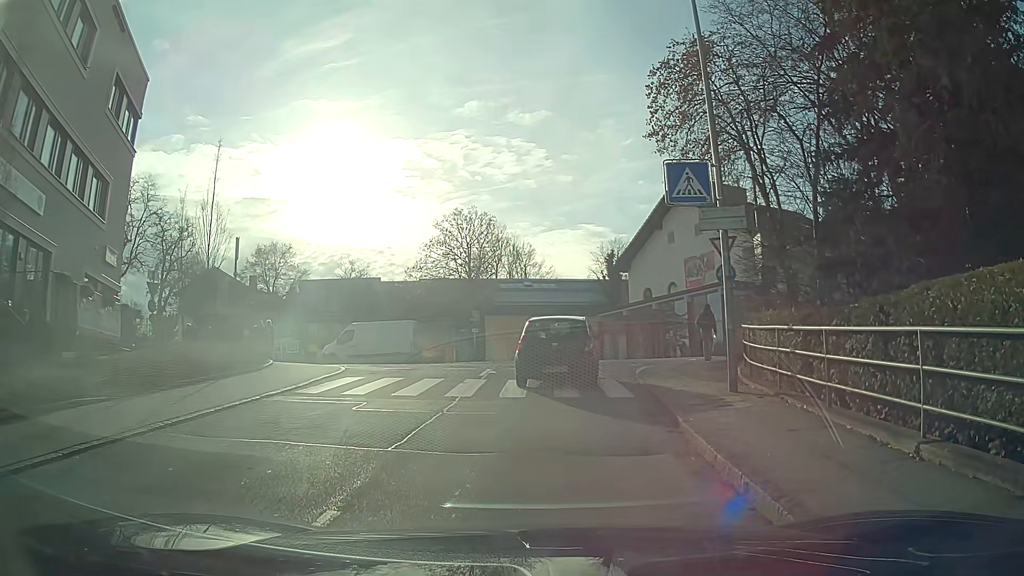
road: unclassified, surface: asphalt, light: Day
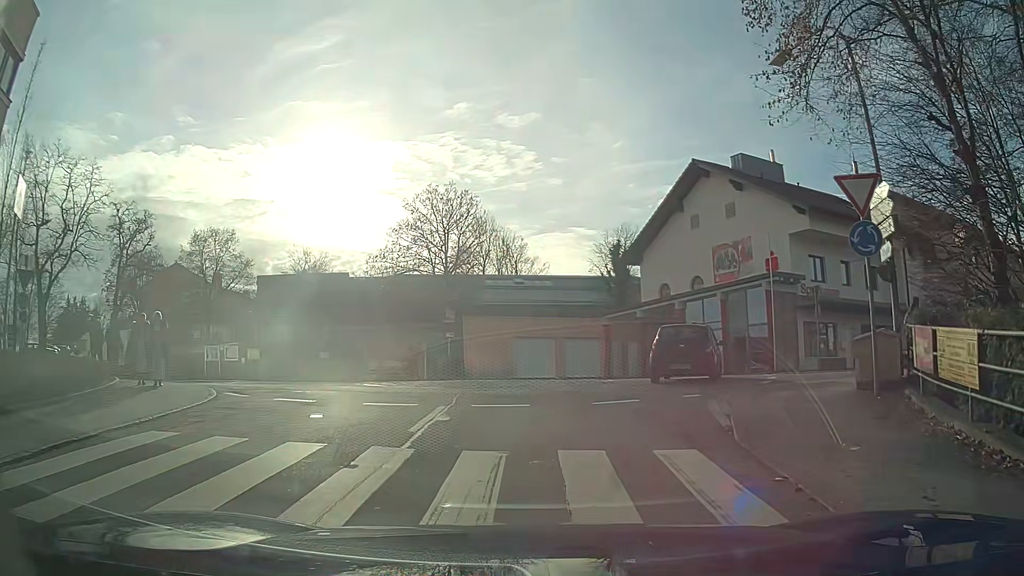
(+0.1, +9.1) m; +1°
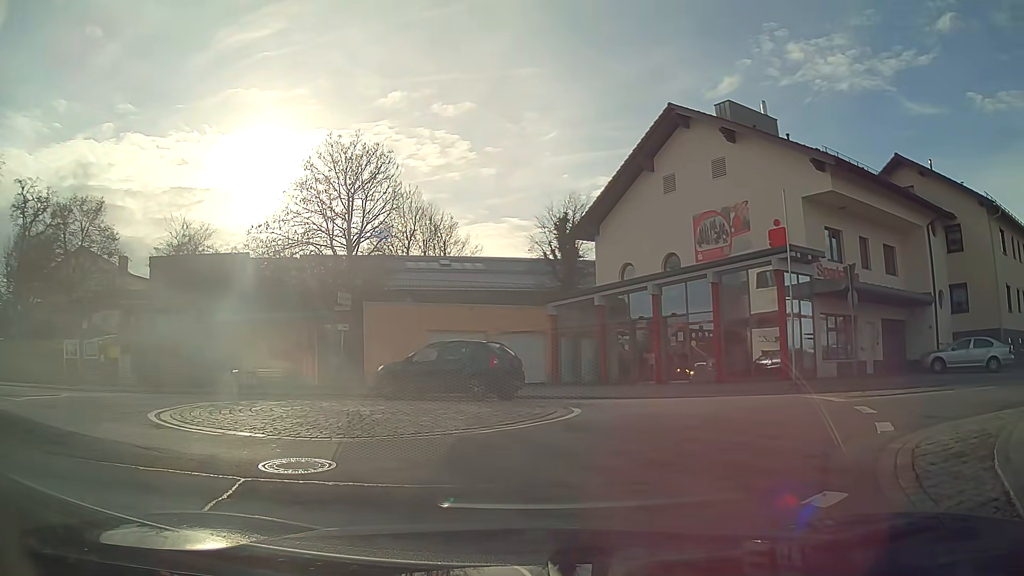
(+0.4, +8.4) m; +7°
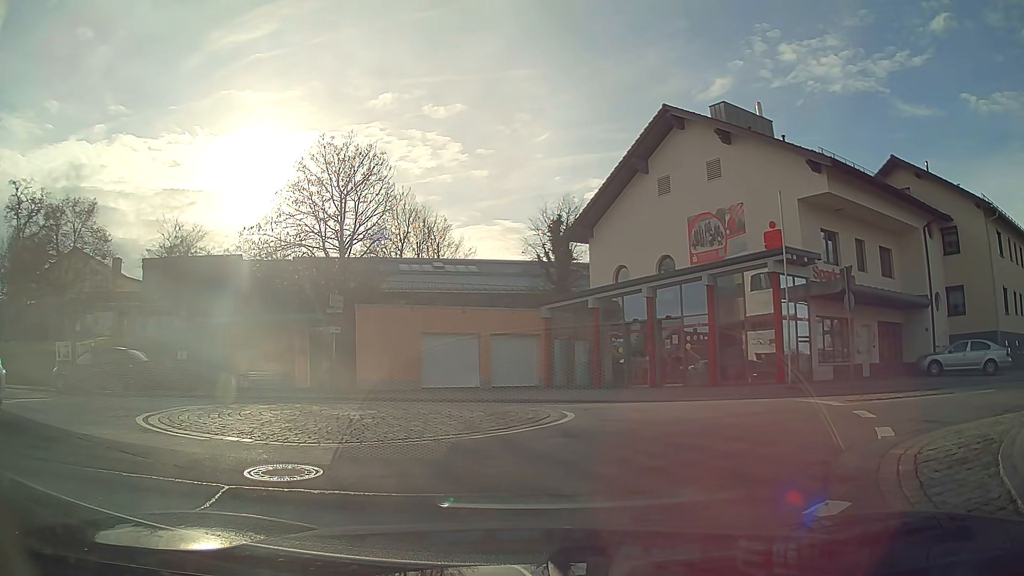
(0.0, +0.3) m; 0°
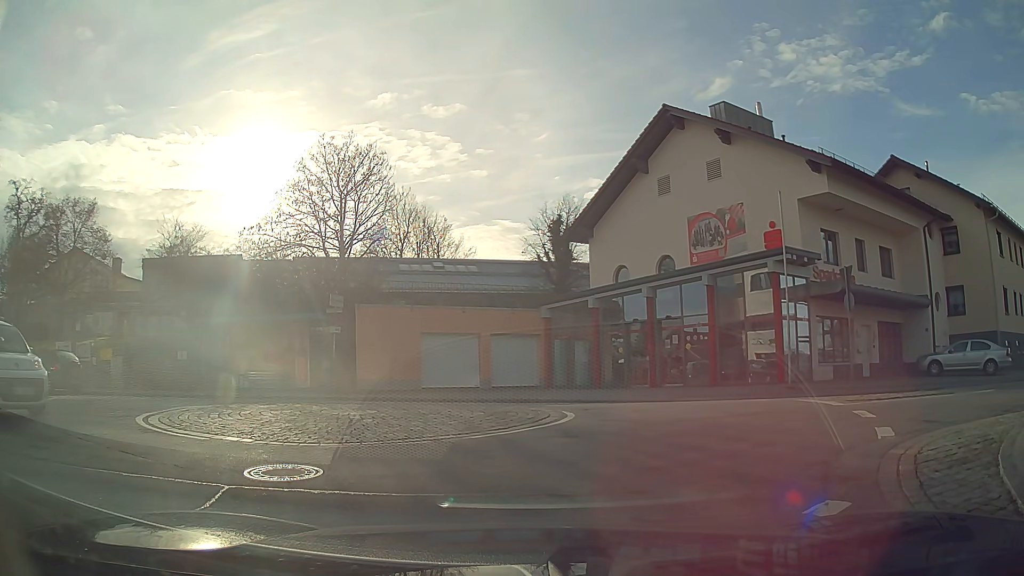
(0.0, 0.0) m; 0°
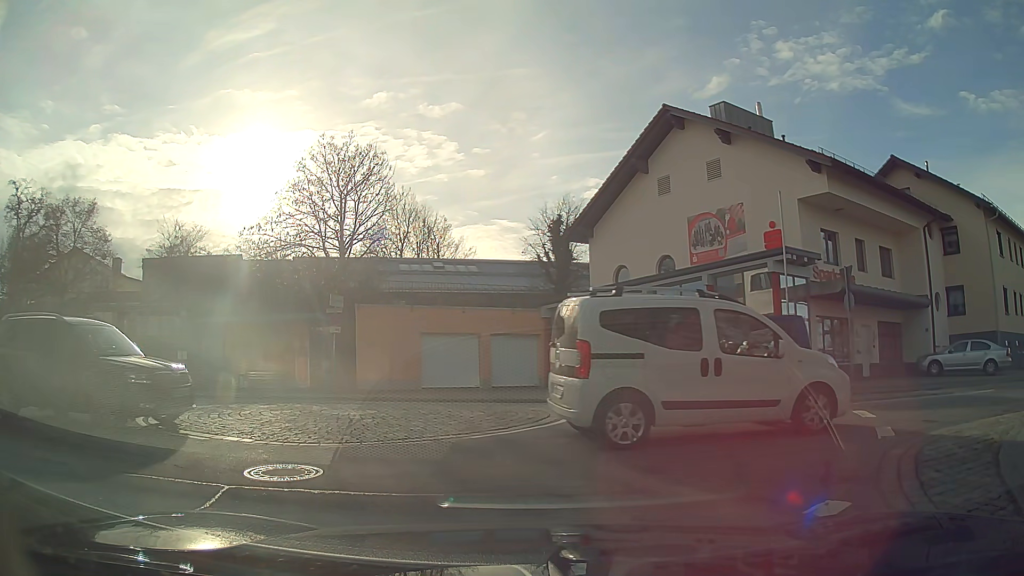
(0.0, 0.0) m; 0°
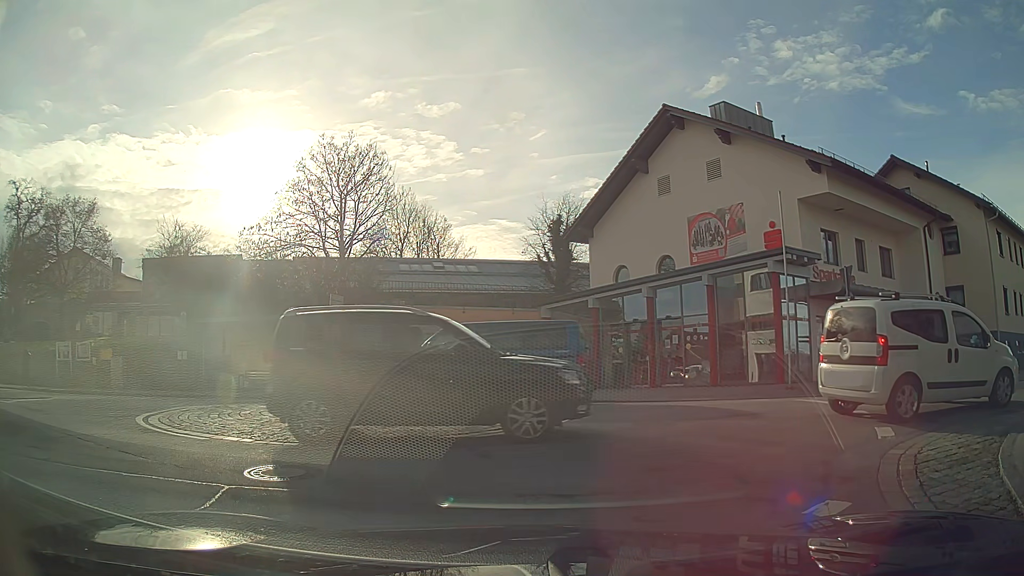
(0.0, 0.0) m; 0°
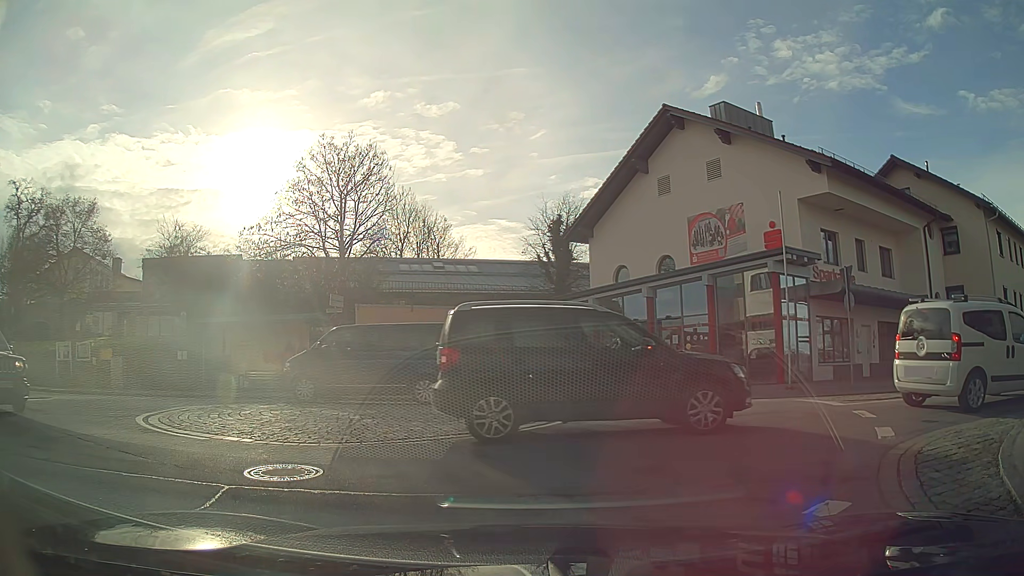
(0.0, 0.0) m; 0°
(+2, +10) (-3, +18) (-13, +18) (-23, +18) (-33, +18) (-43, +19) (-52, +20) (-61, +16) (-64, +7) (-67, -3) m
